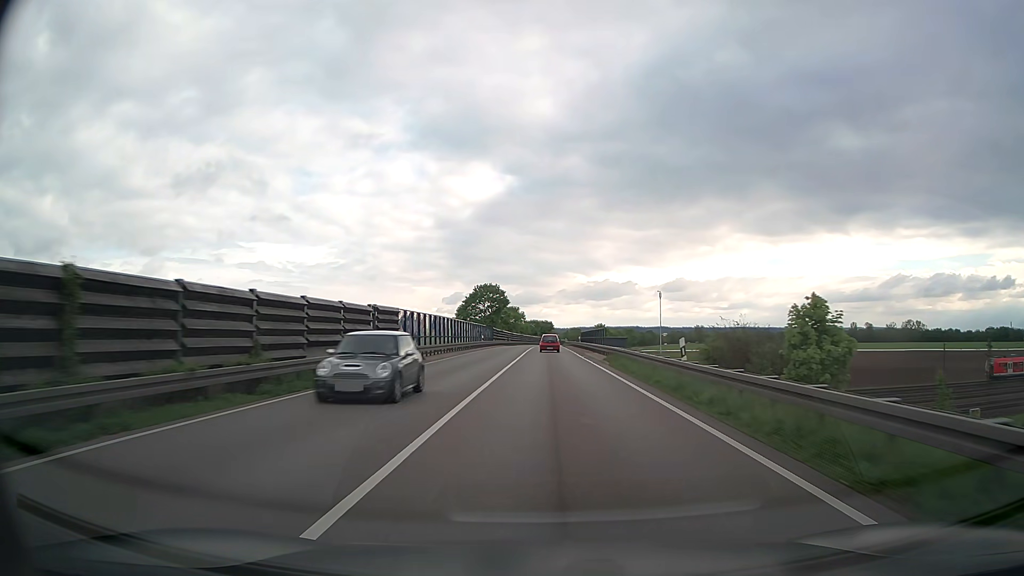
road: trunk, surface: asphalt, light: Day
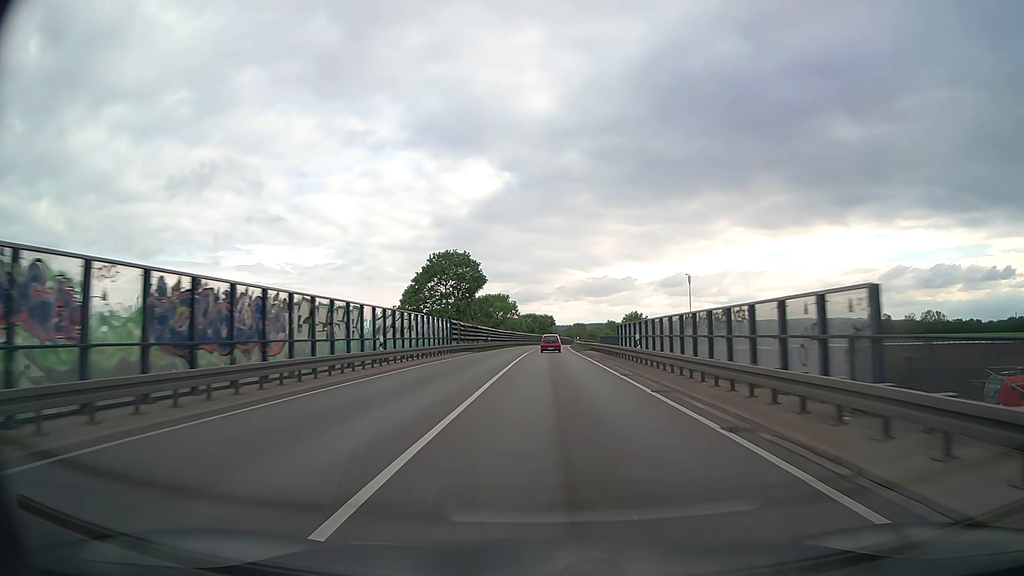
(0.0, +43.0) m; 0°
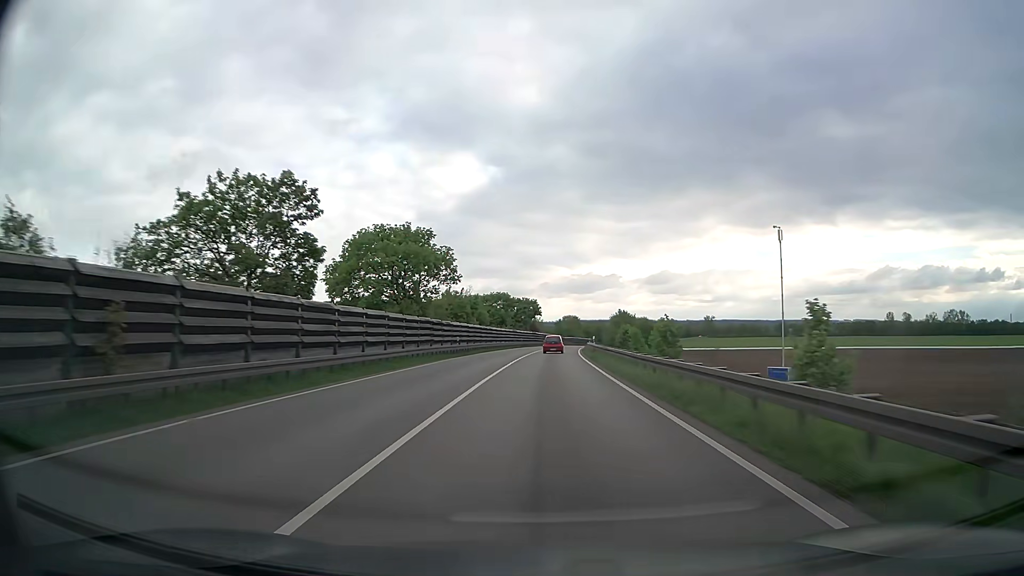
(+0.6, +71.6) m; +1°
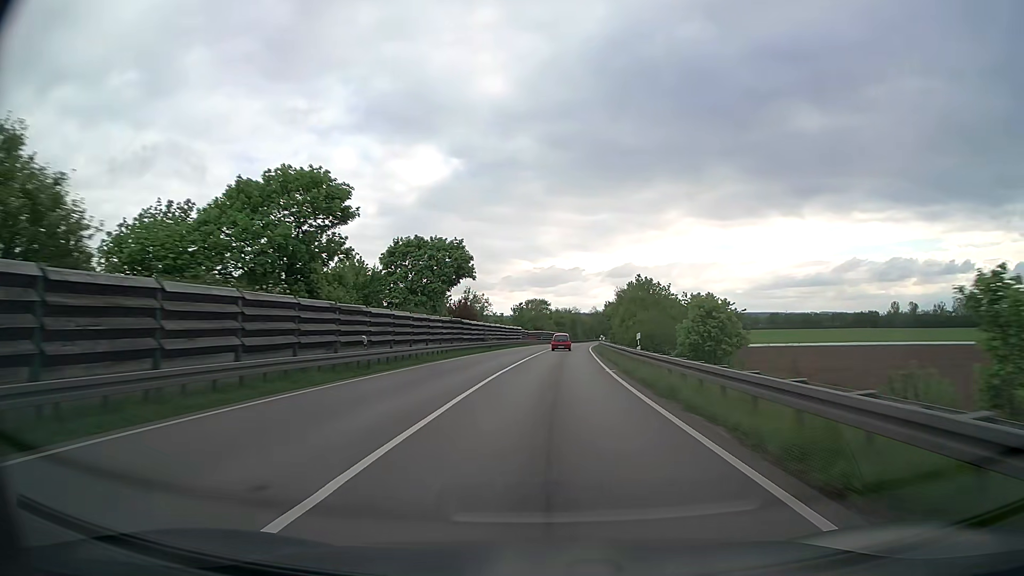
(+1.9, +72.6) m; +3°
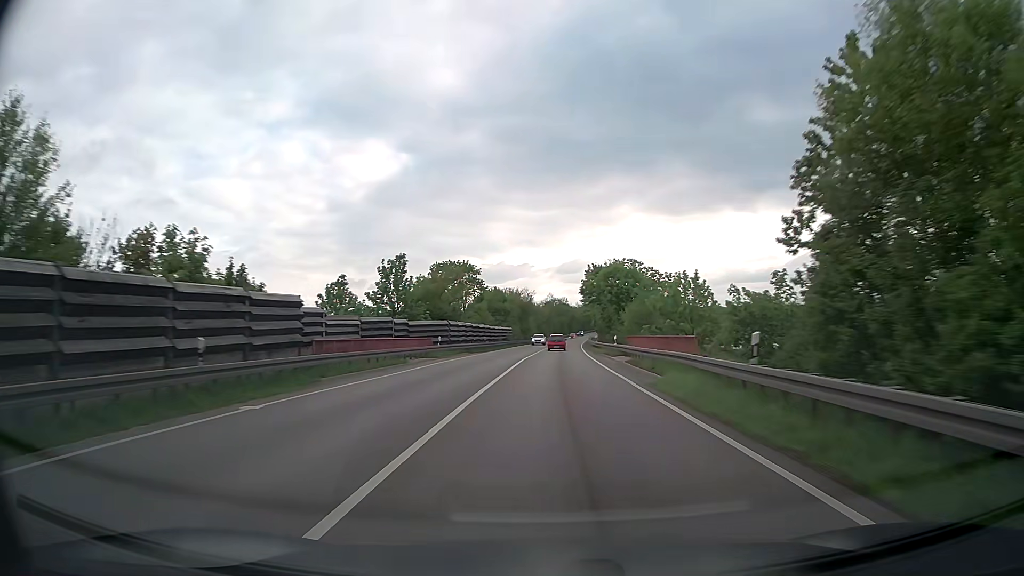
(+2.9, +75.3) m; +4°
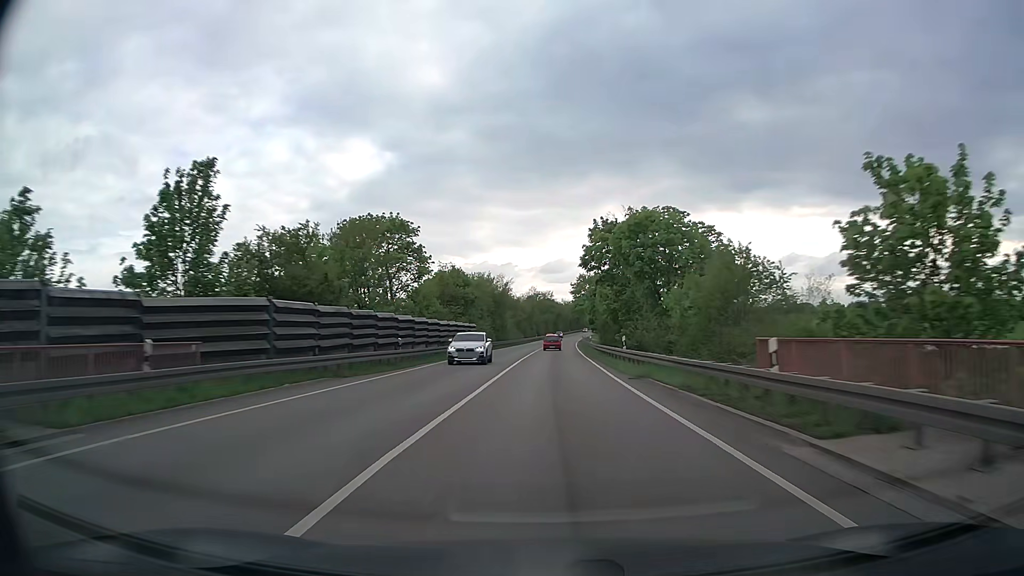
(+0.5, +31.0) m; +2°
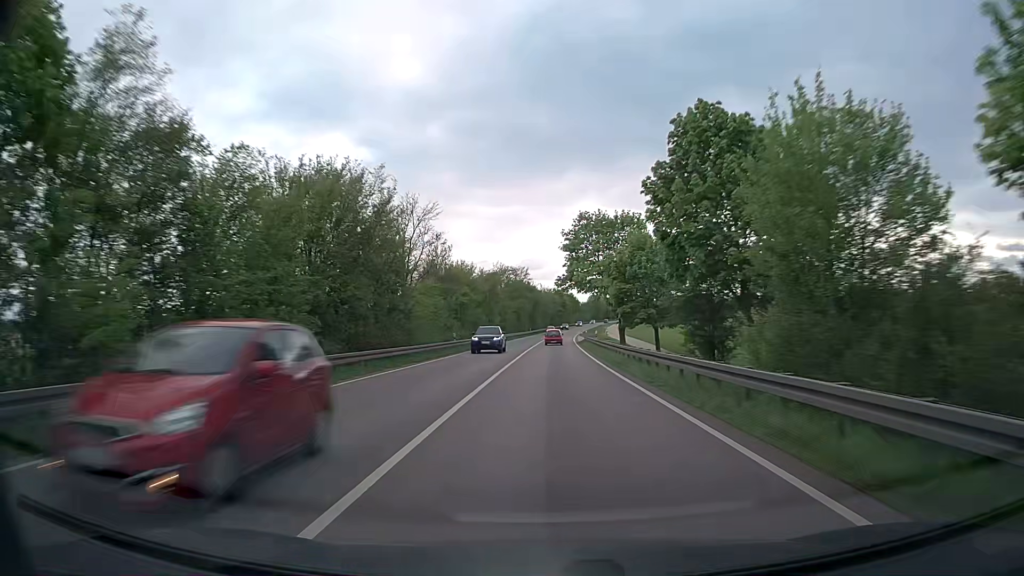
(+0.9, +63.1) m; +2°
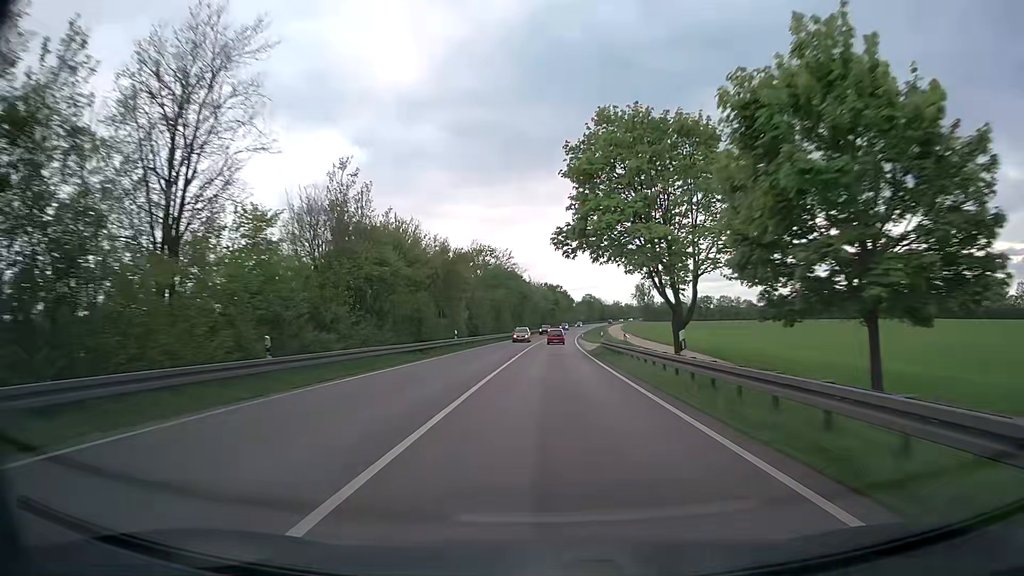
(+0.3, +31.8) m; +1°
(0, +10) (0, +20) (0, +30) (0, +40) (+1, +50) (+1, +60) (+1, +70) (+2, +80) (+2, +90) (+3, +100) m
